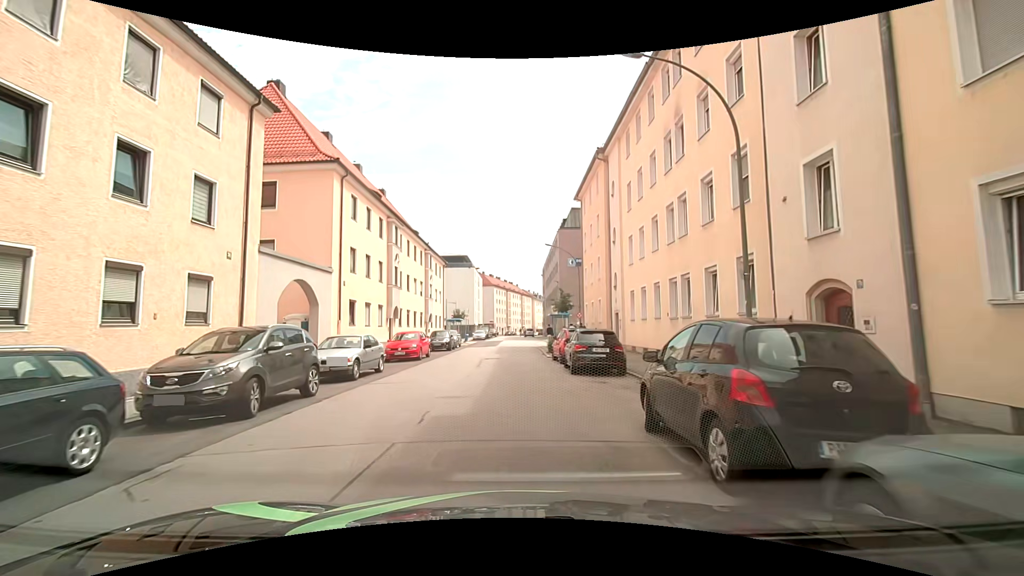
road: tertiary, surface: asphalt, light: Day
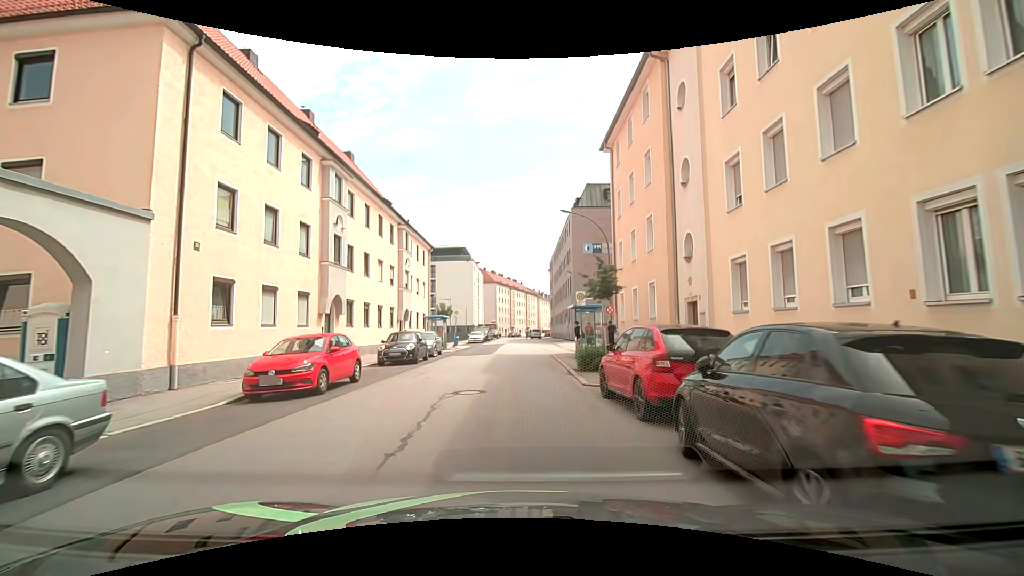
(+0.2, +12.7) m; +2°
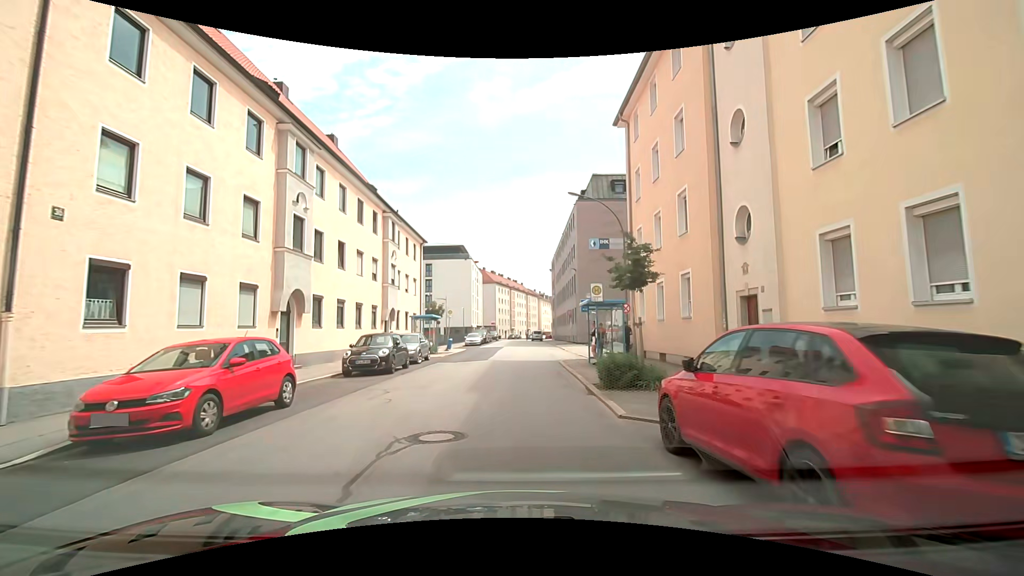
(-0.1, +4.4) m; 0°
(0, +10) (0, +20) (0, +30) (0, +40) (-1, +50) (-1, +60) (-1, +70) (-1, +80) (-1, +90) (-1, +100) m
